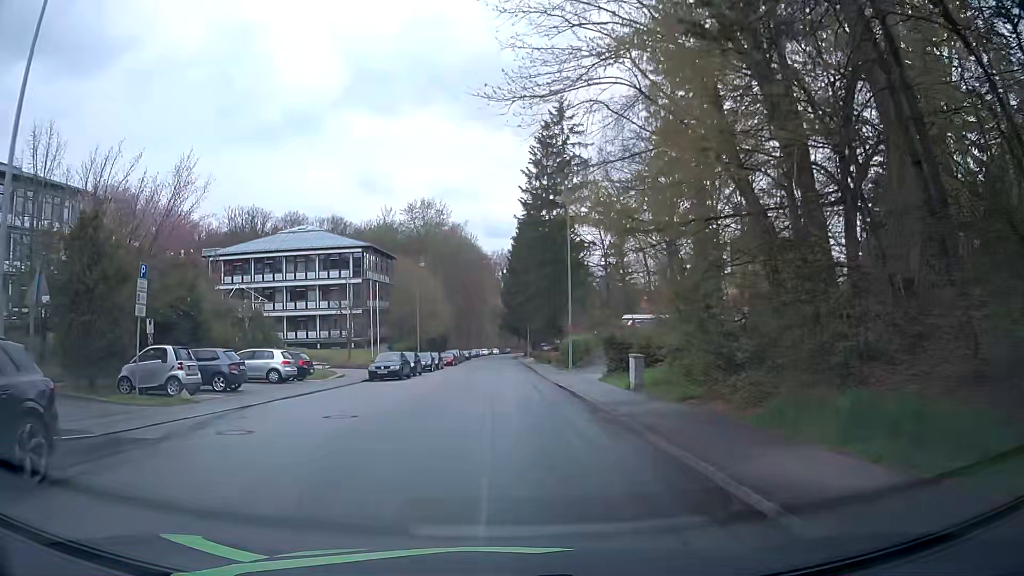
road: residential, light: Day
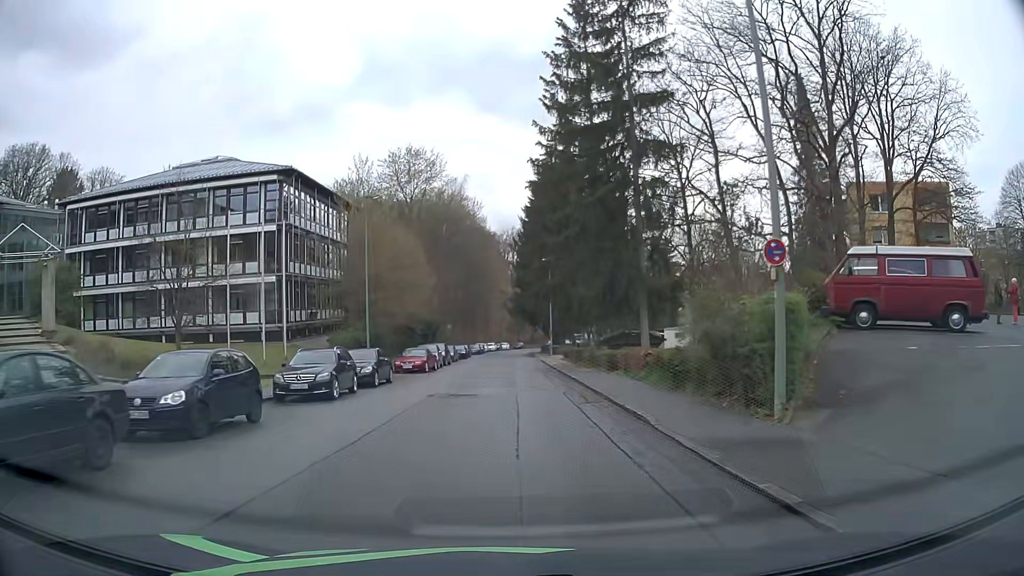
(0.0, +30.2) m; 0°
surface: asphalt
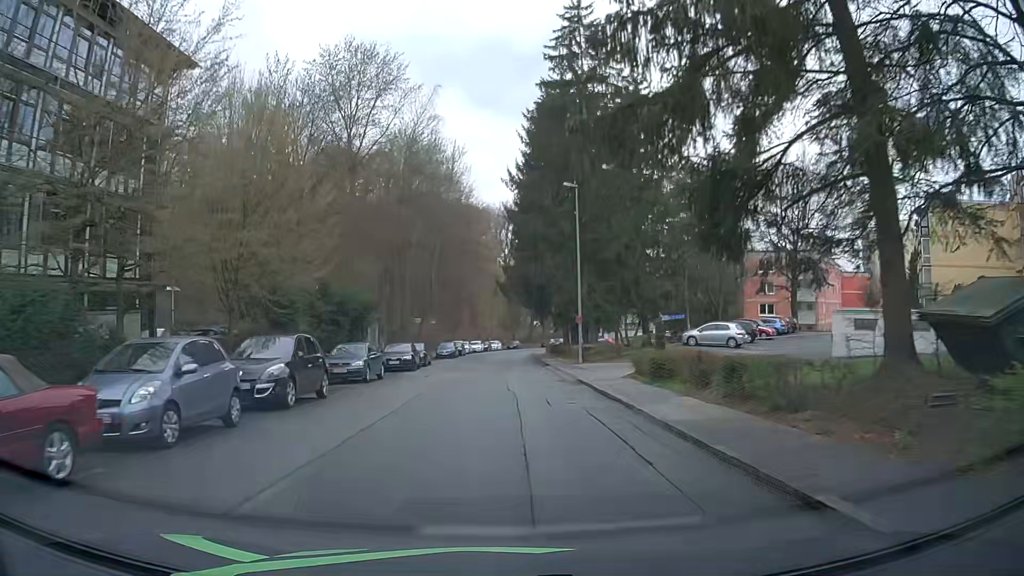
(0.0, +33.9) m; +1°
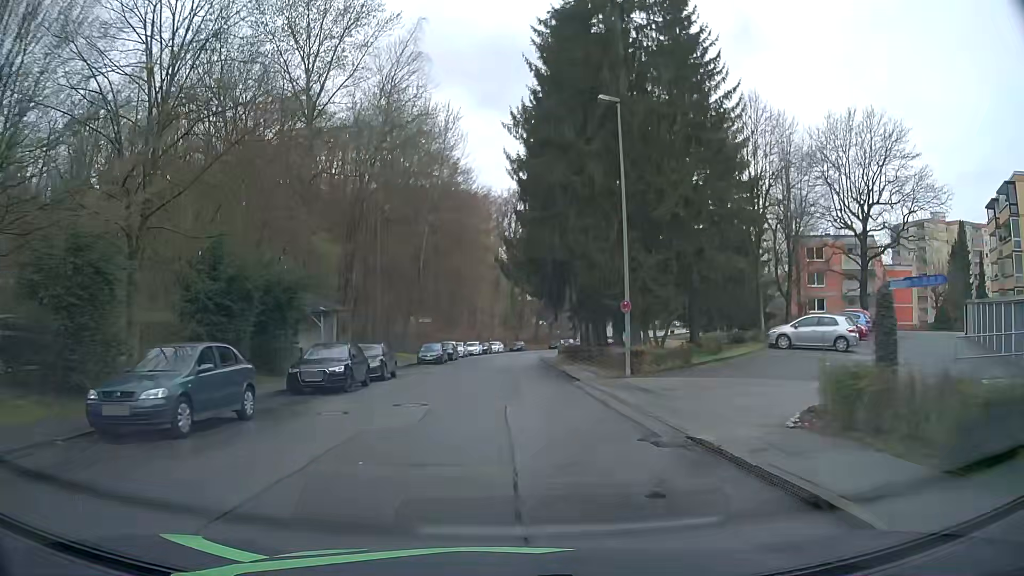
(-0.1, +14.3) m; -1°
(0, +10) (0, +20) (0, +30) (0, +40) (0, +50) (+1, +60) (+2, +70) (+3, +80) (+6, +90) (+9, +99) m
